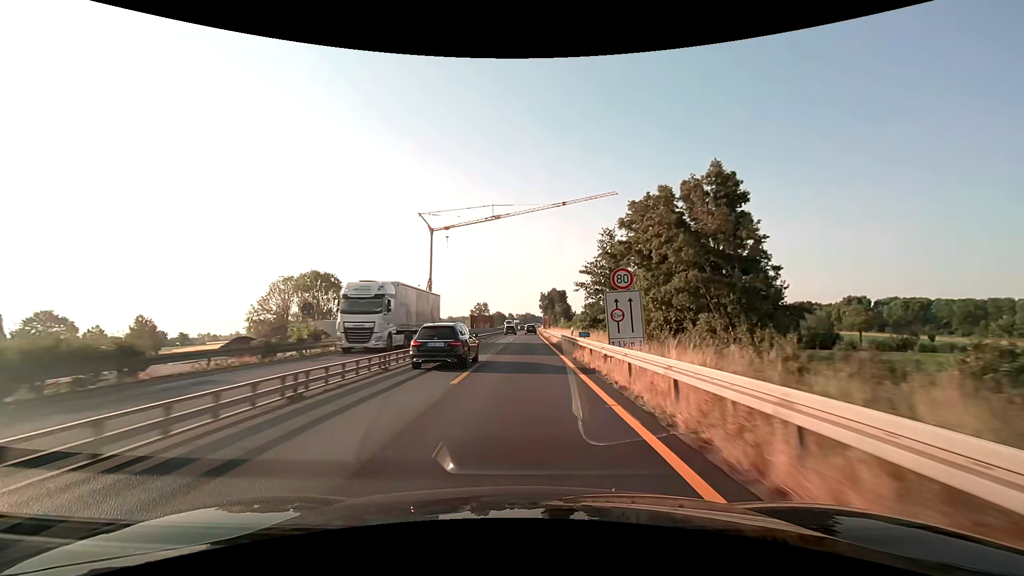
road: motorway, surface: asphalt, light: Day
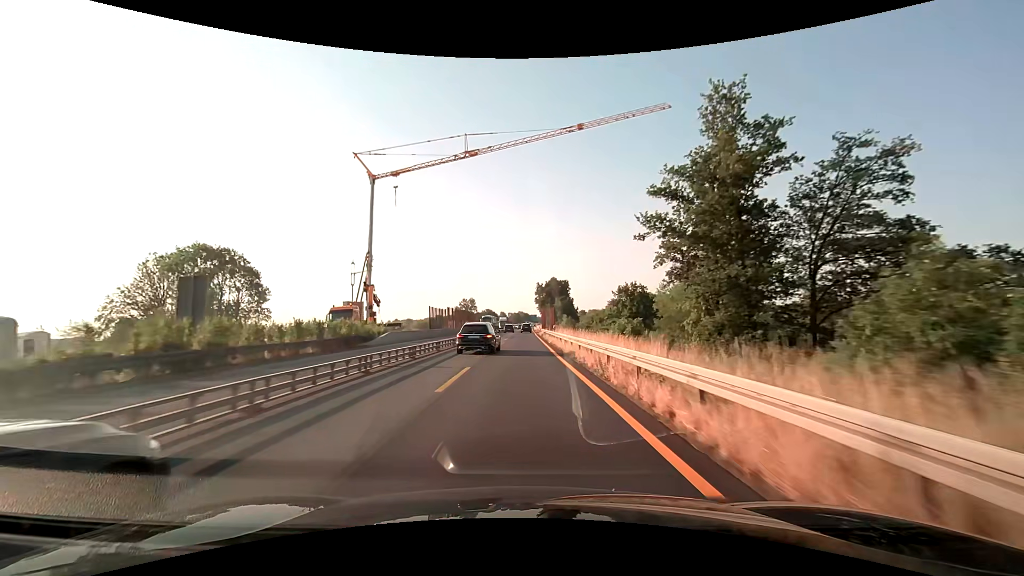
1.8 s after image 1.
(+0.4, +37.6) m; +1°
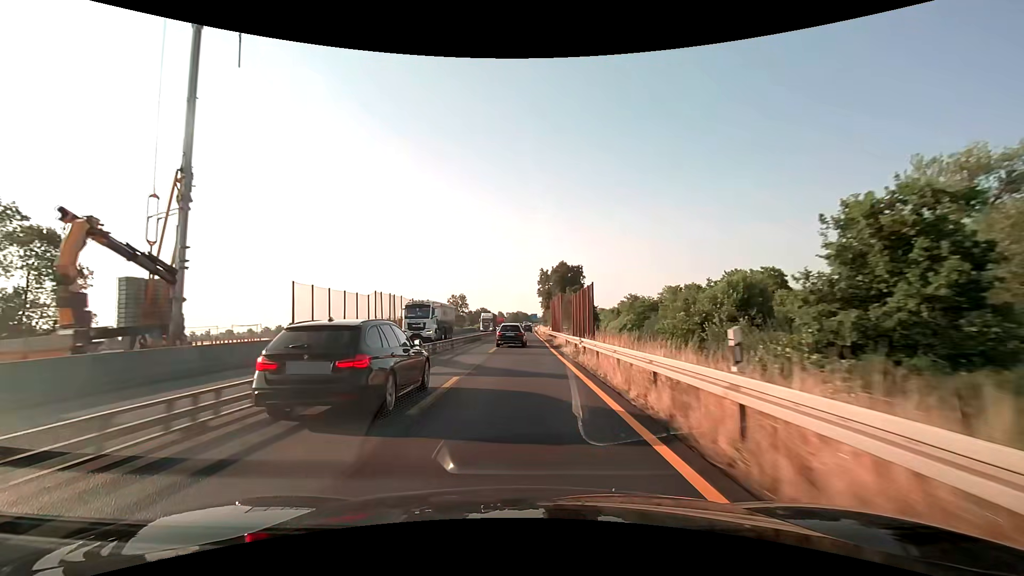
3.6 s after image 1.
(-0.1, +37.6) m; 0°
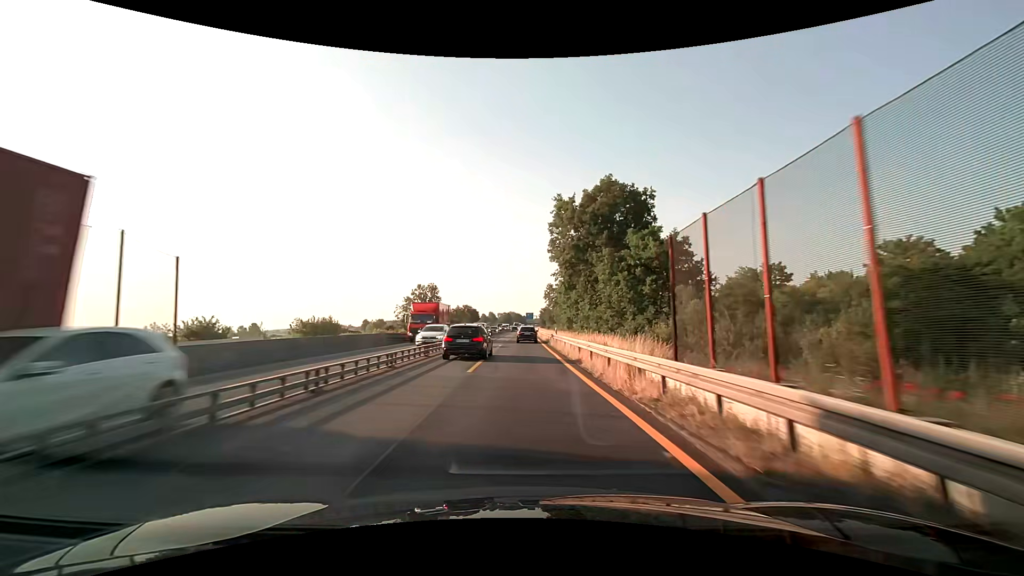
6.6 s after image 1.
(+0.1, +62.6) m; +1°
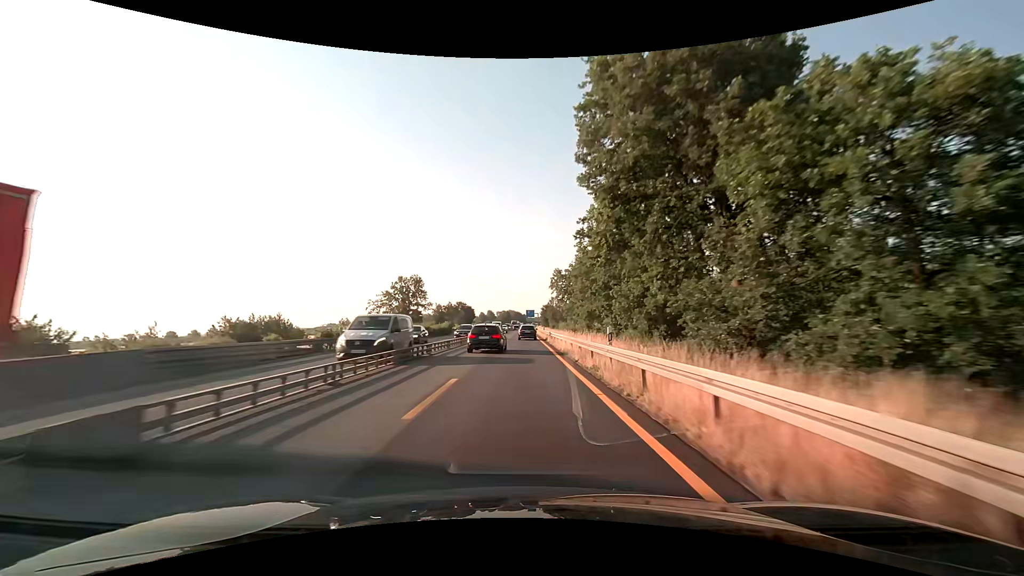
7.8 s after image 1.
(0.0, +25.0) m; 0°
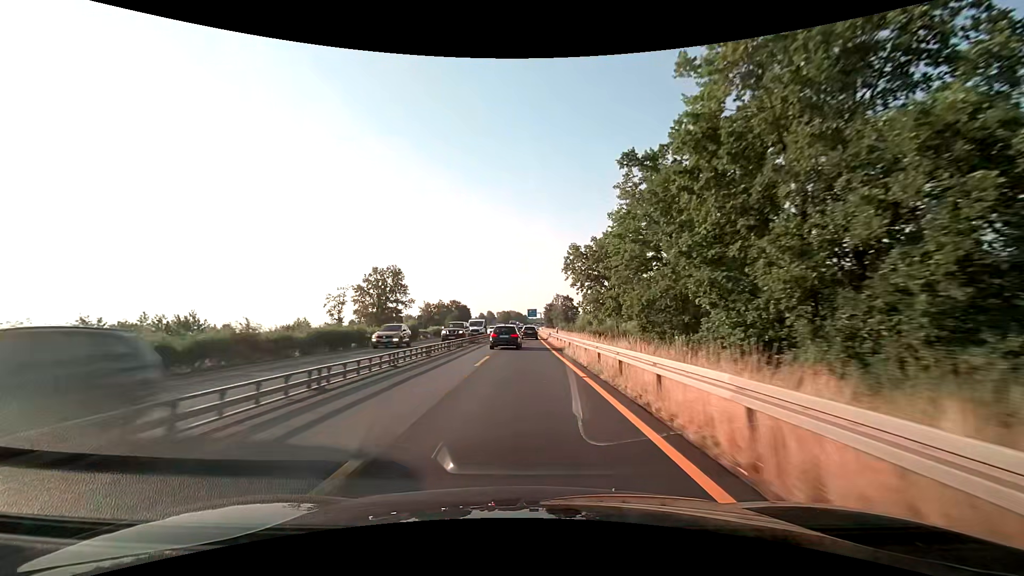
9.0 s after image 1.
(0.0, +25.1) m; 0°
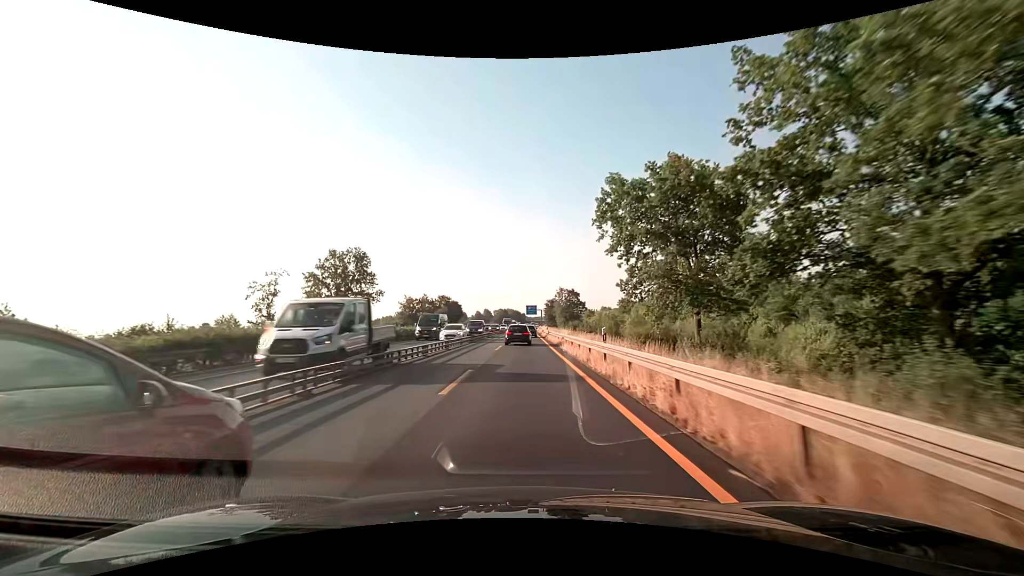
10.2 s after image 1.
(-0.1, +25.1) m; 0°
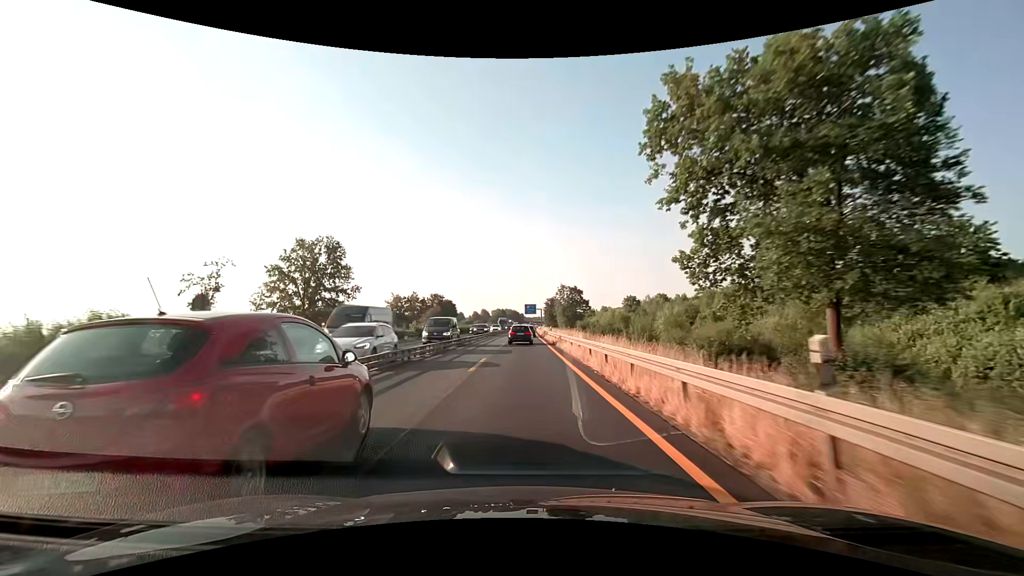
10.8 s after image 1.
(0.0, +12.5) m; 0°
(0, +10) (0, +20) (0, +30) (0, +40) (0, +50) (0, +60) (0, +70) (0, +80) (0, +90) (0, +100) m
